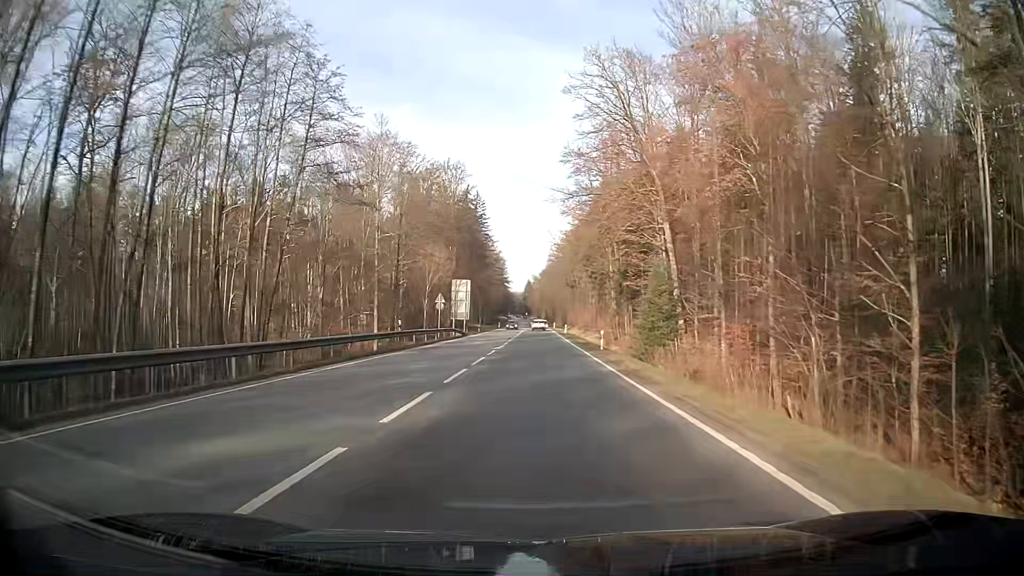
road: secondary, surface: asphalt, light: Day
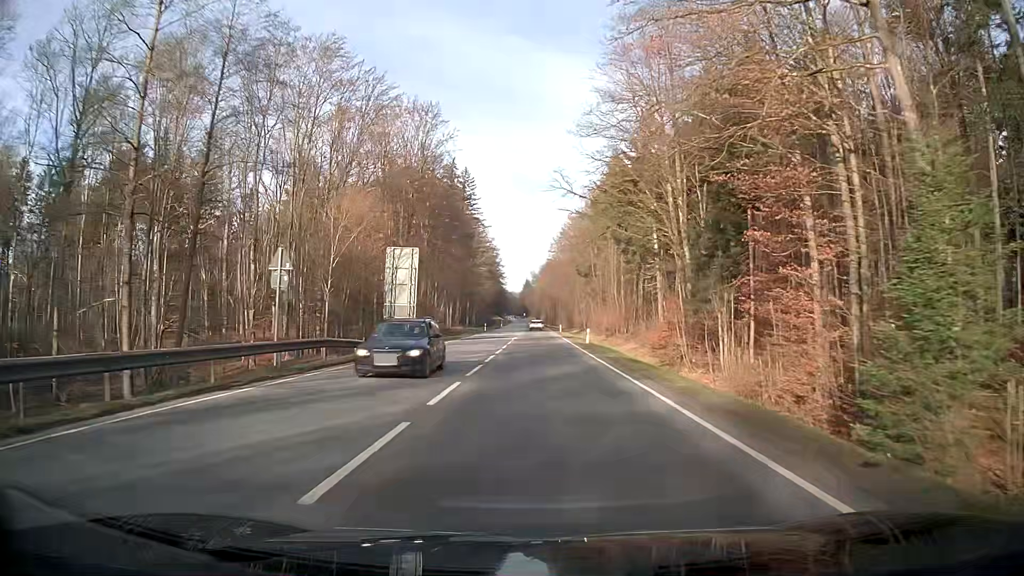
(0.0, +34.3) m; 0°
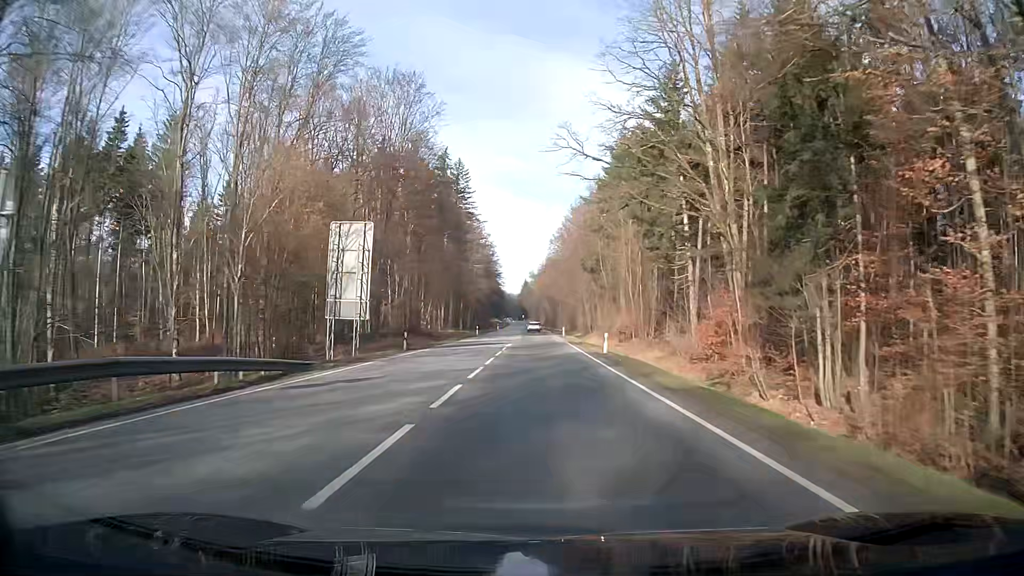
(0.0, +12.0) m; 0°
